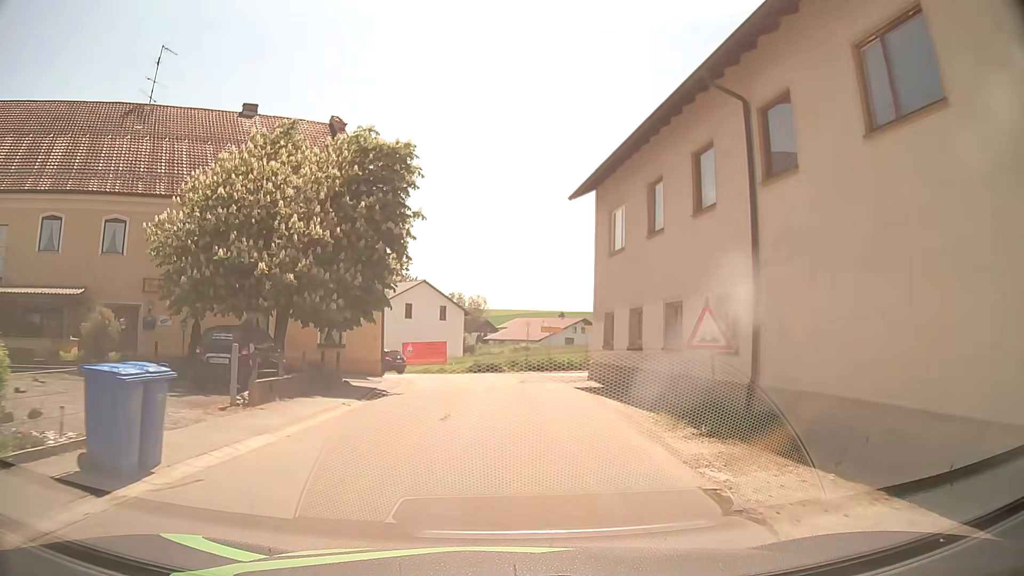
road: tertiary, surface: asphalt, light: Day
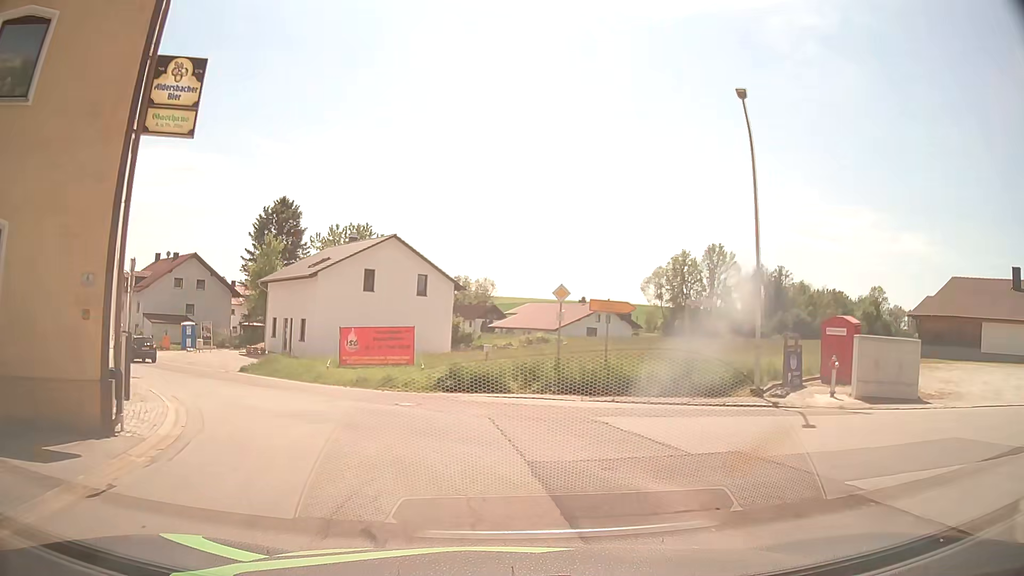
(0.0, +21.1) m; -2°
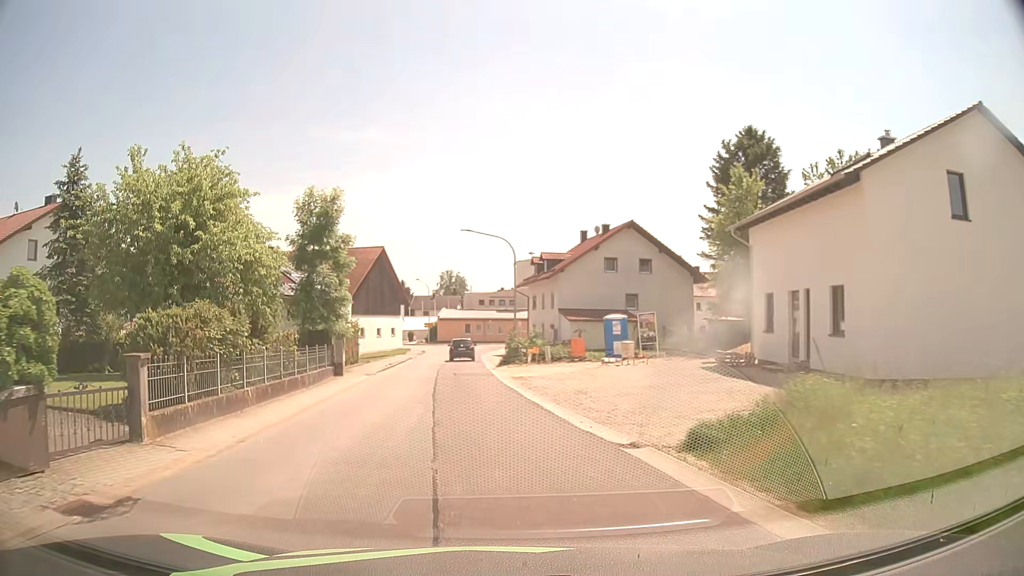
(-6.8, +22.9) m; -38°
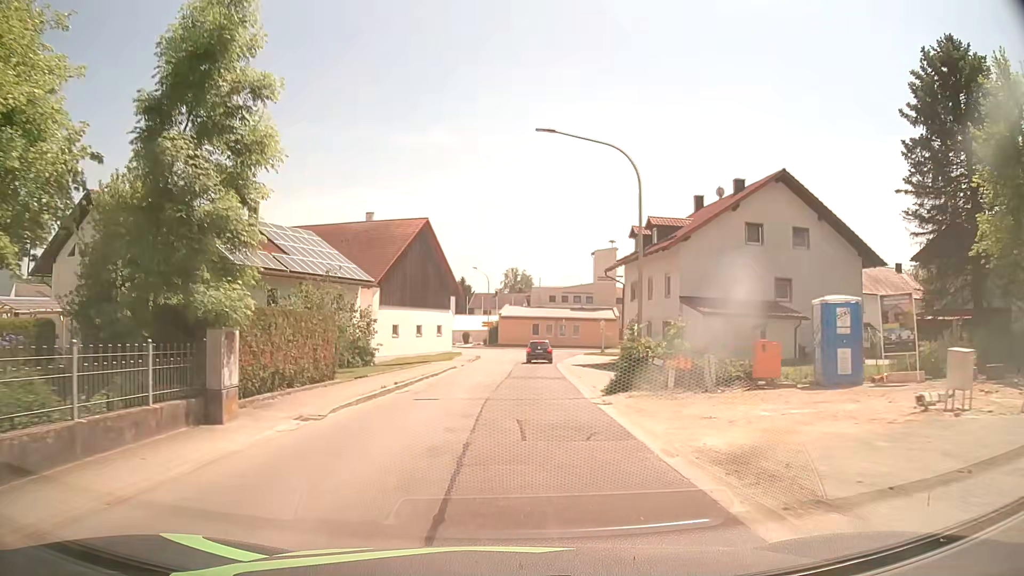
(-1.4, +18.5) m; -6°
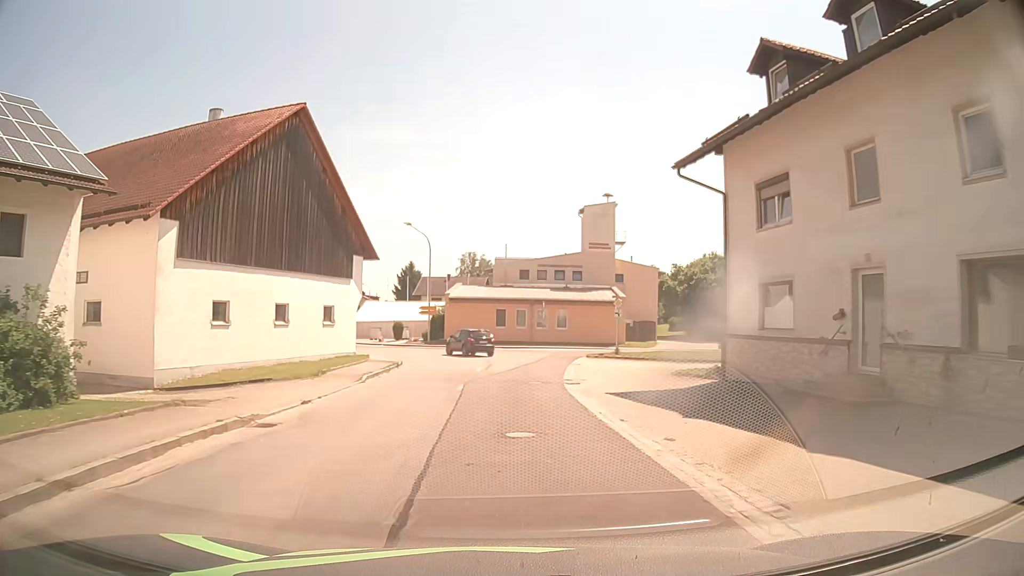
(+0.9, +27.6) m; +4°
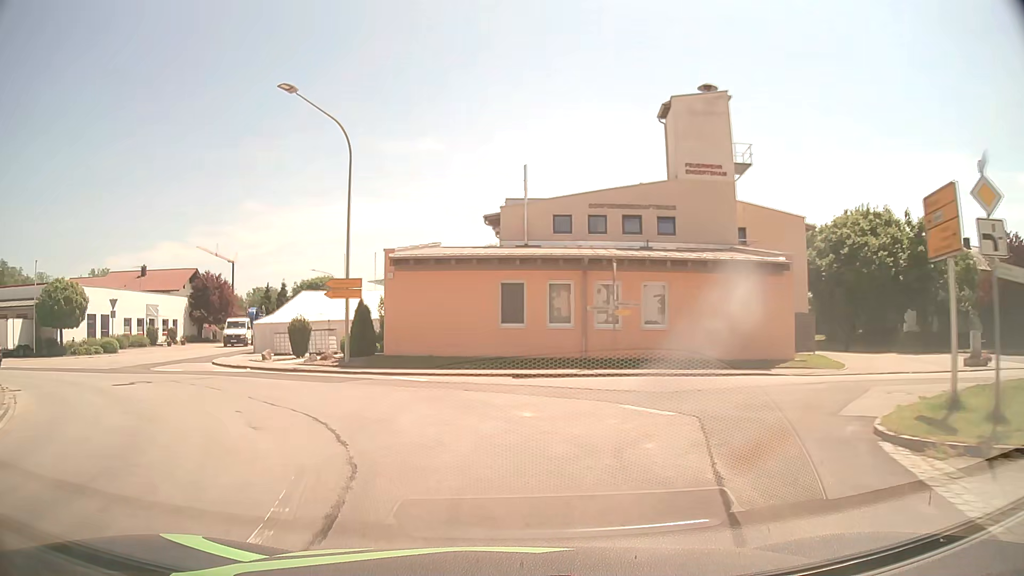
(+0.8, +31.1) m; -1°
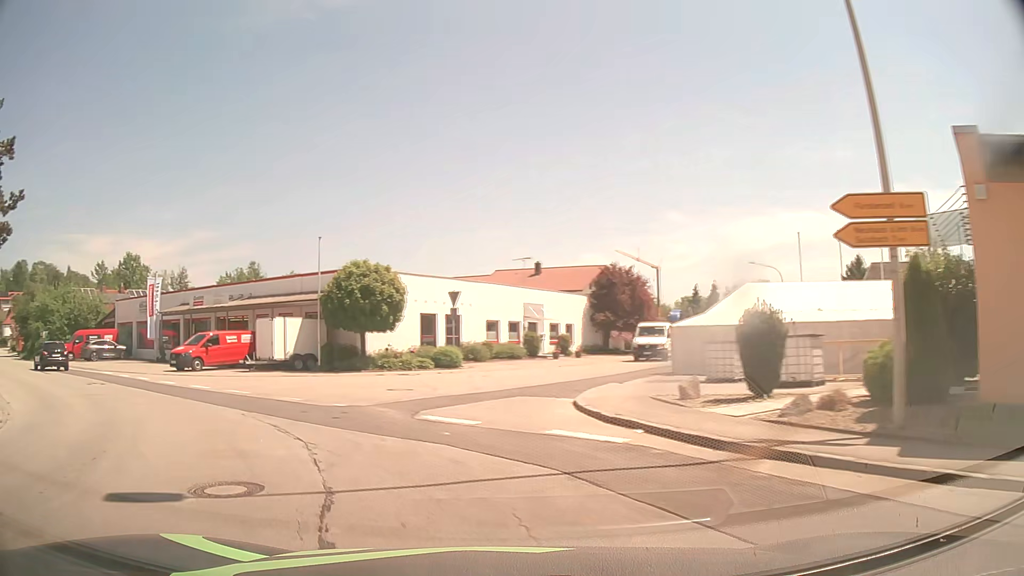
(-4.2, +14.6) m; -37°
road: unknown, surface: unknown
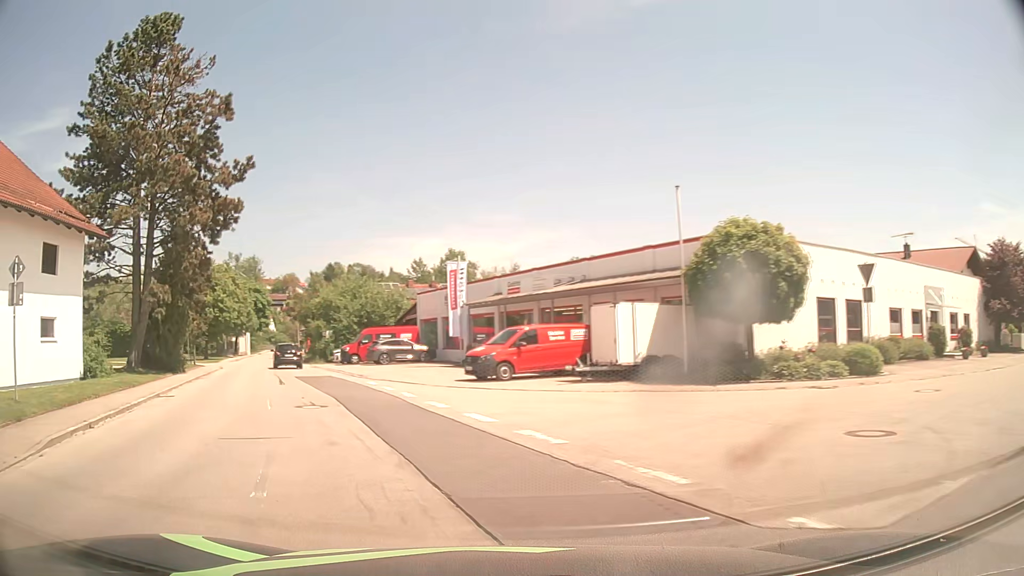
(-2.5, +9.6) m; -29°
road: tertiary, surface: asphalt
(-2, +10) (-6, +19) (-9, +28) (-13, +38) (-17, +47) (-21, +56) (-24, +65) (-28, +75) (-31, +84) (-34, +94) m
